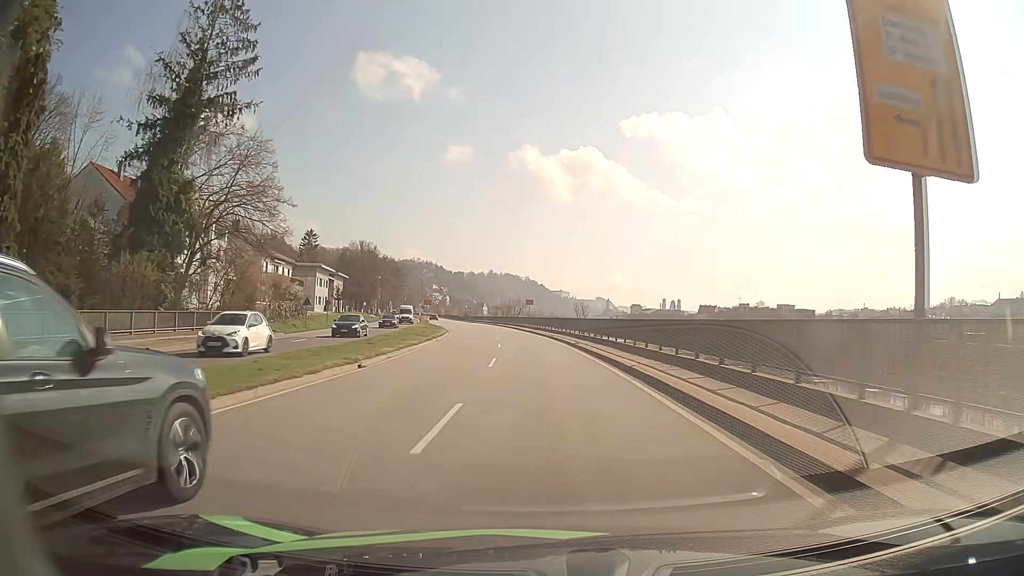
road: primary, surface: asphalt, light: Day
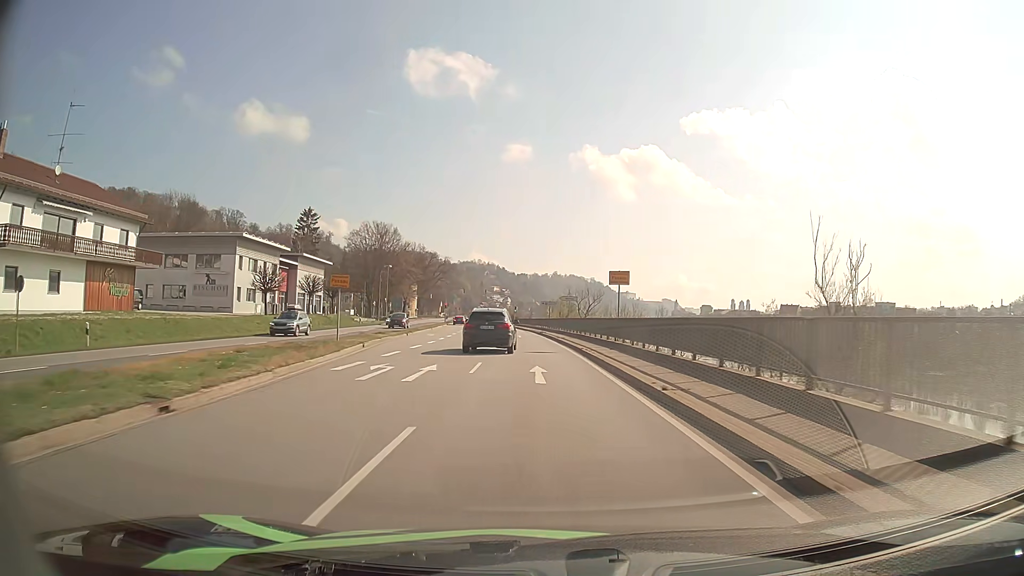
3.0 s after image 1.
(-2.3, +50.5) m; -6°
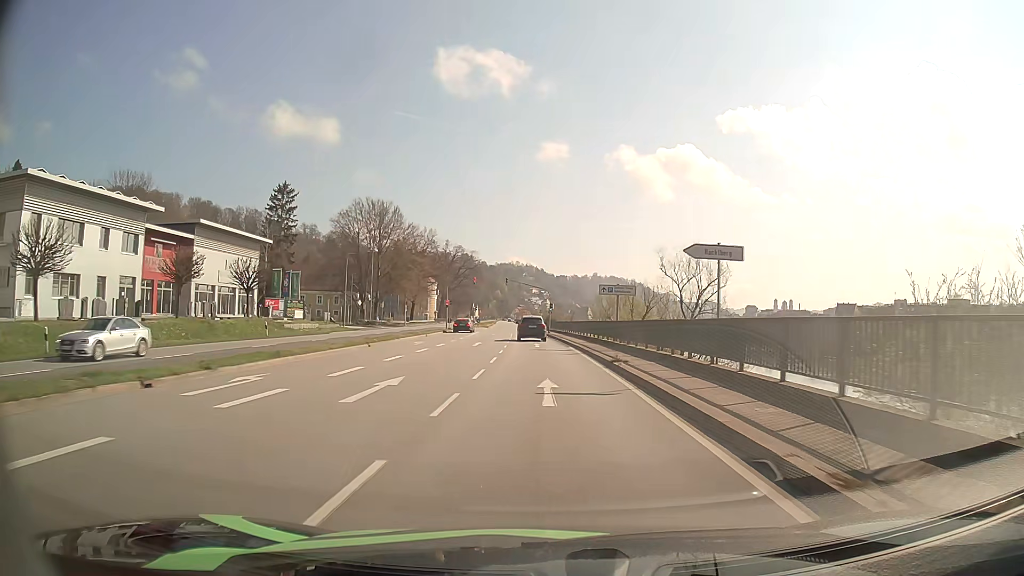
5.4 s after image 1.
(-1.2, +36.7) m; -4°
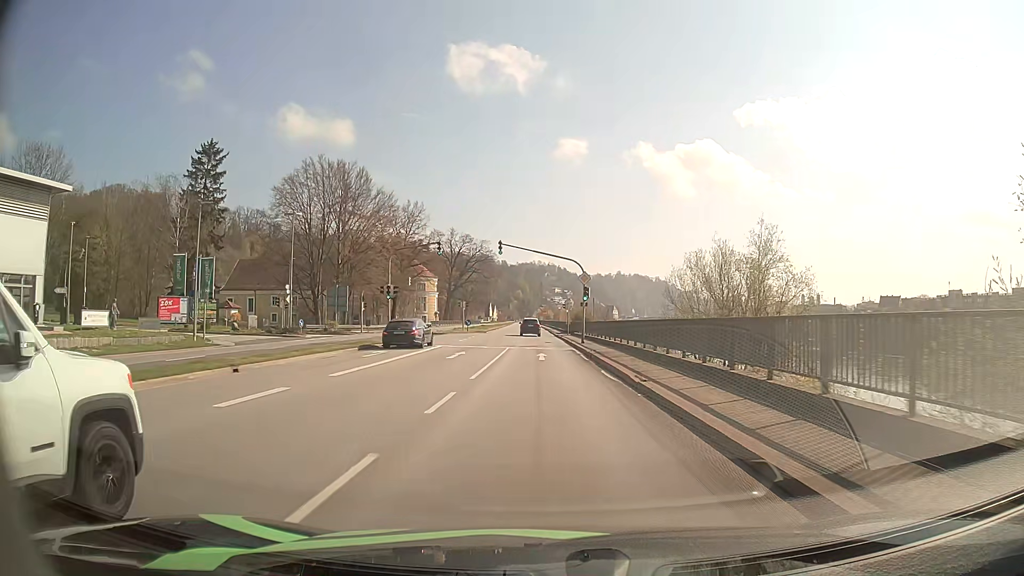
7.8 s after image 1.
(-0.4, +36.0) m; -1°
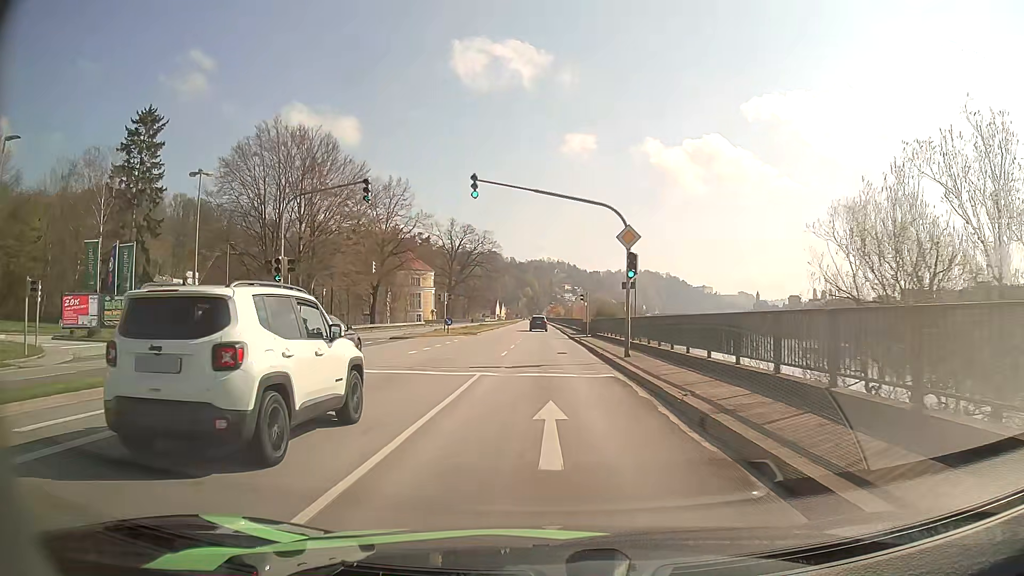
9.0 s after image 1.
(-0.2, +18.1) m; -1°
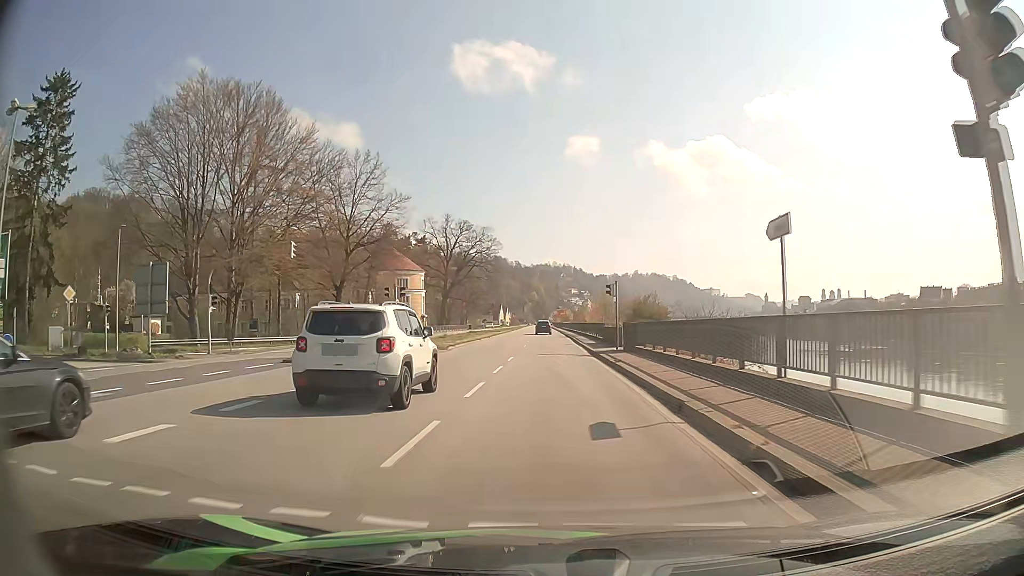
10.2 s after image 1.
(-0.1, +18.2) m; 0°
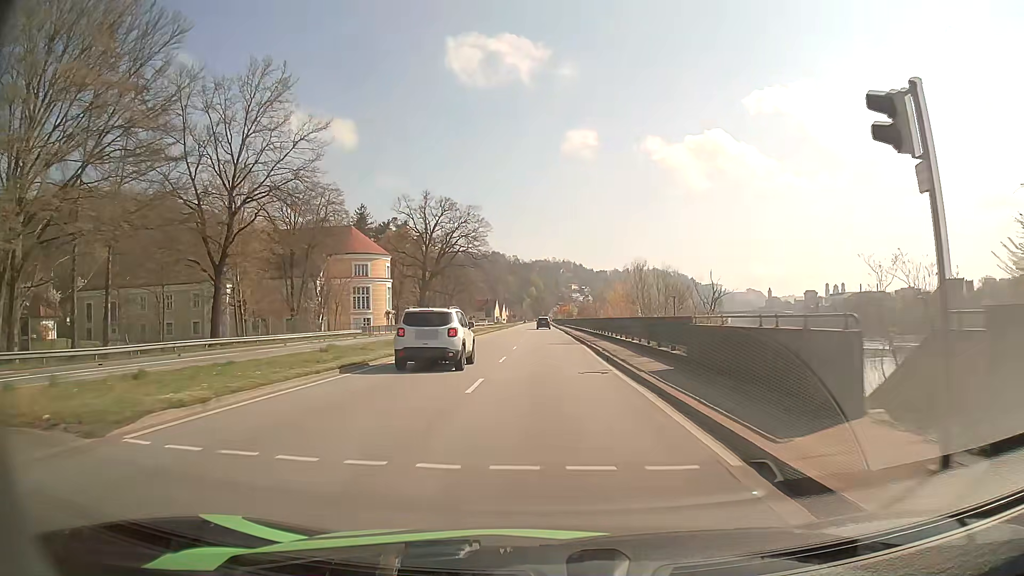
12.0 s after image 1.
(-0.1, +27.4) m; 0°
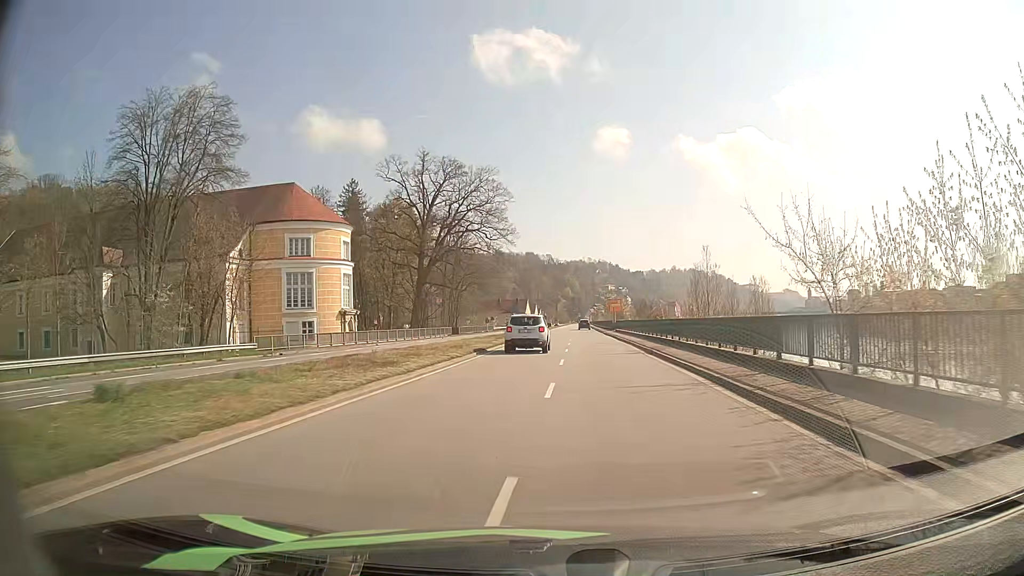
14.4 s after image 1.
(-1.0, +36.4) m; -3°
(0, +10) (0, +20) (0, +30) (0, +40) (0, +50) (+1, +60) (+1, +70) (+1, +80) (+1, +90) (+2, +100) m
